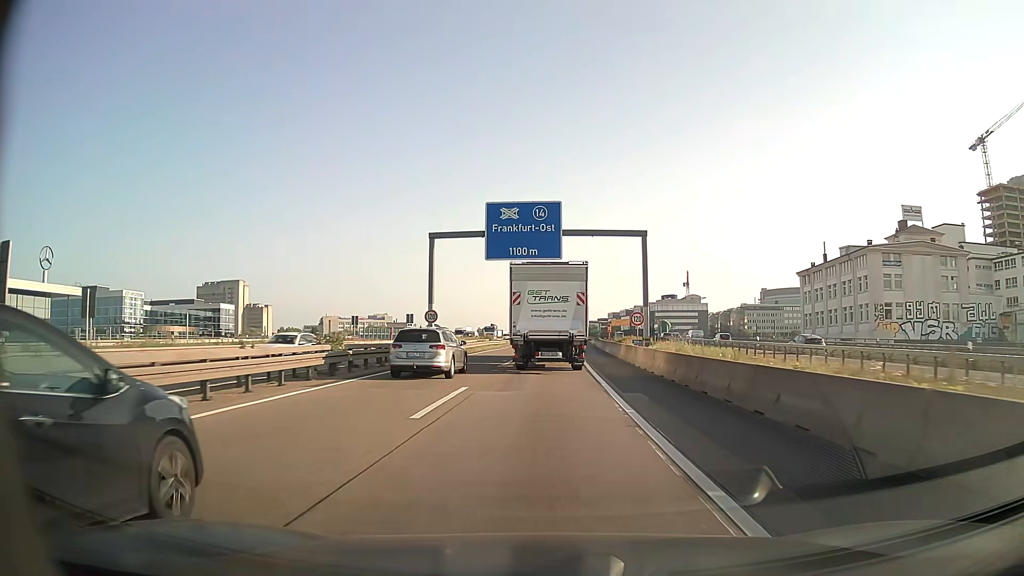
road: motorway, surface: asphalt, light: Day
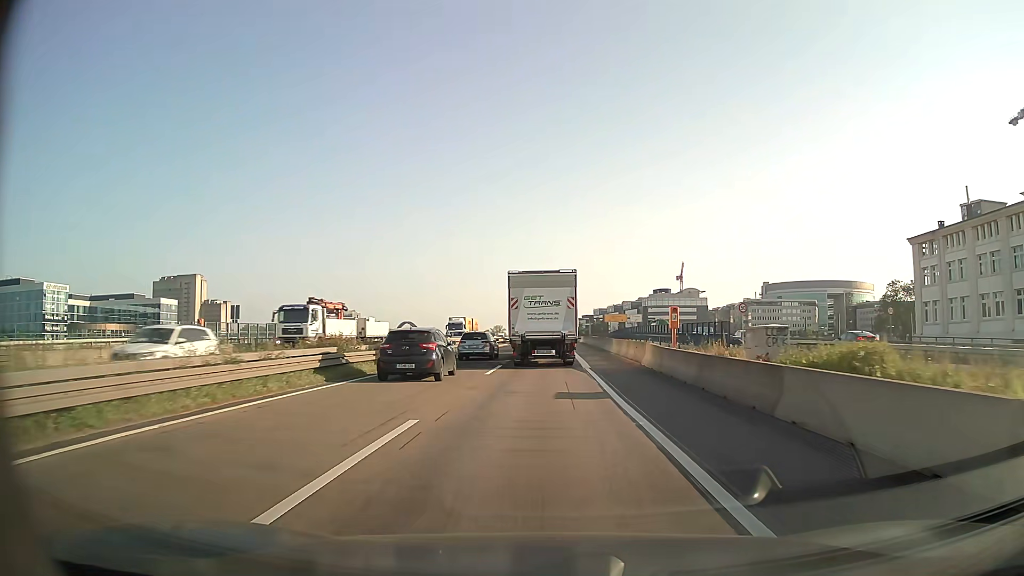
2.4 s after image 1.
(+0.7, +41.9) m; +2°
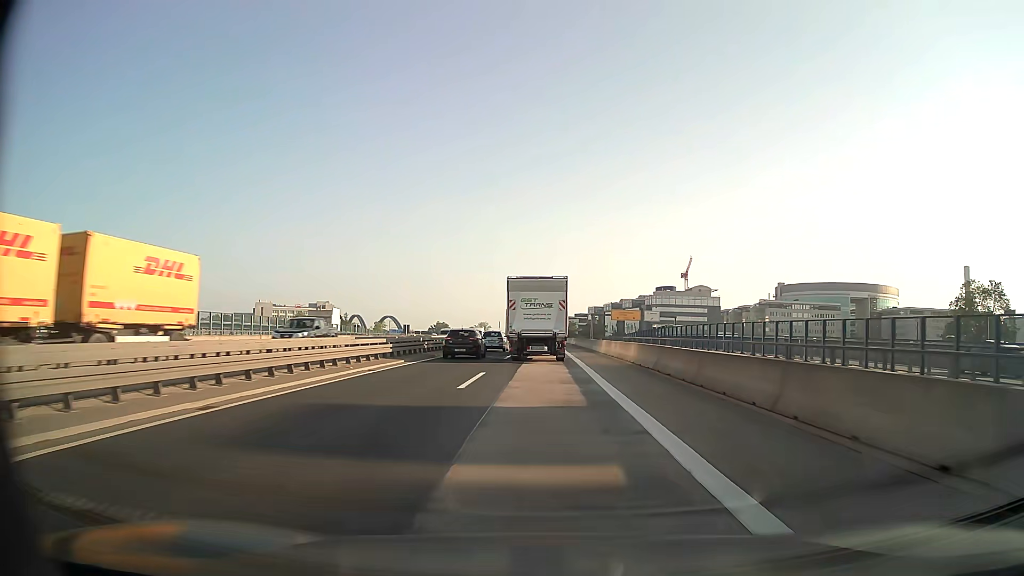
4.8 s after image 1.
(+0.4, +42.3) m; +1°
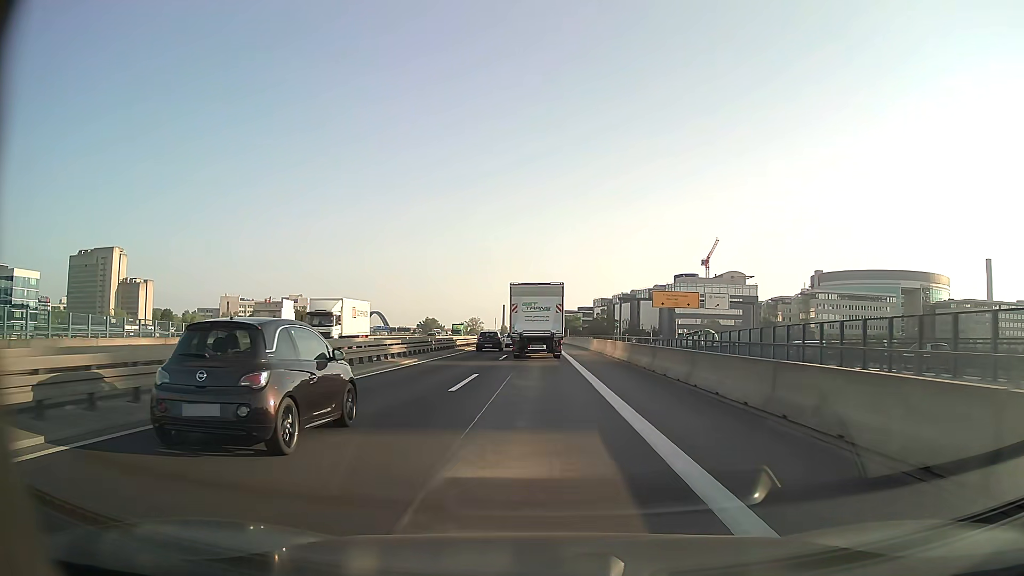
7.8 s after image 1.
(+0.4, +54.4) m; 0°
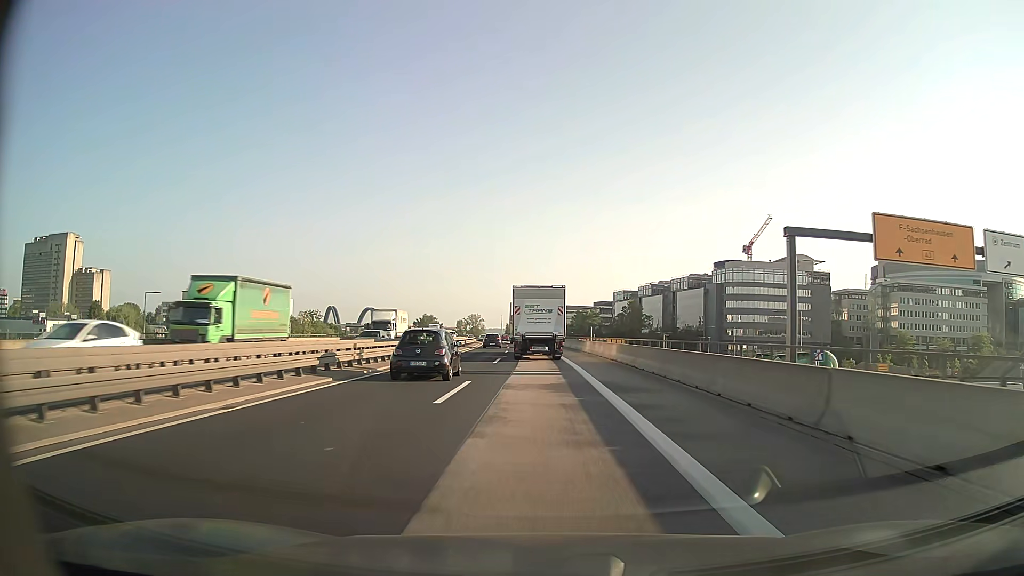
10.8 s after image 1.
(-0.3, +56.5) m; -1°
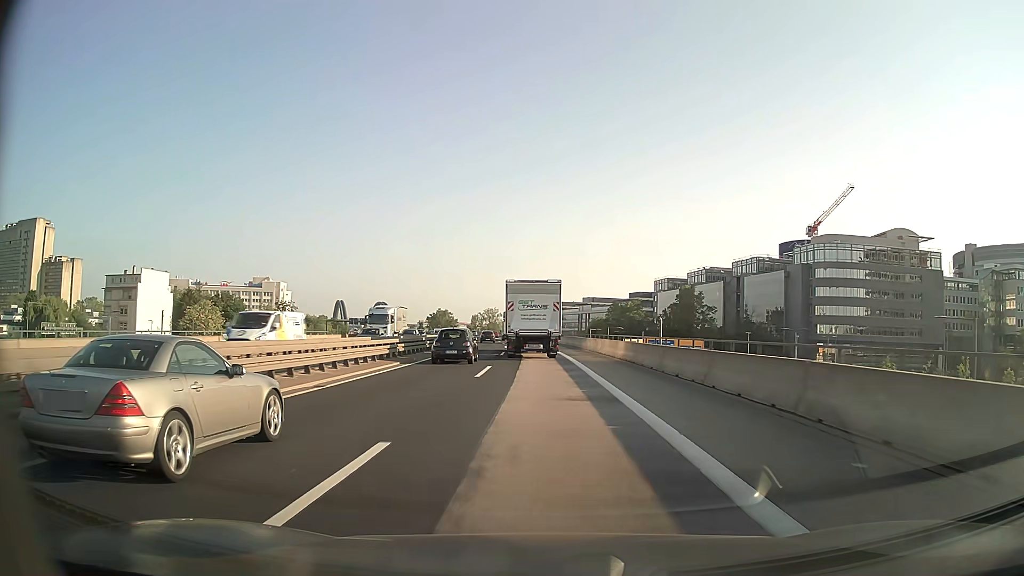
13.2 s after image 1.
(-0.8, +46.9) m; -2°
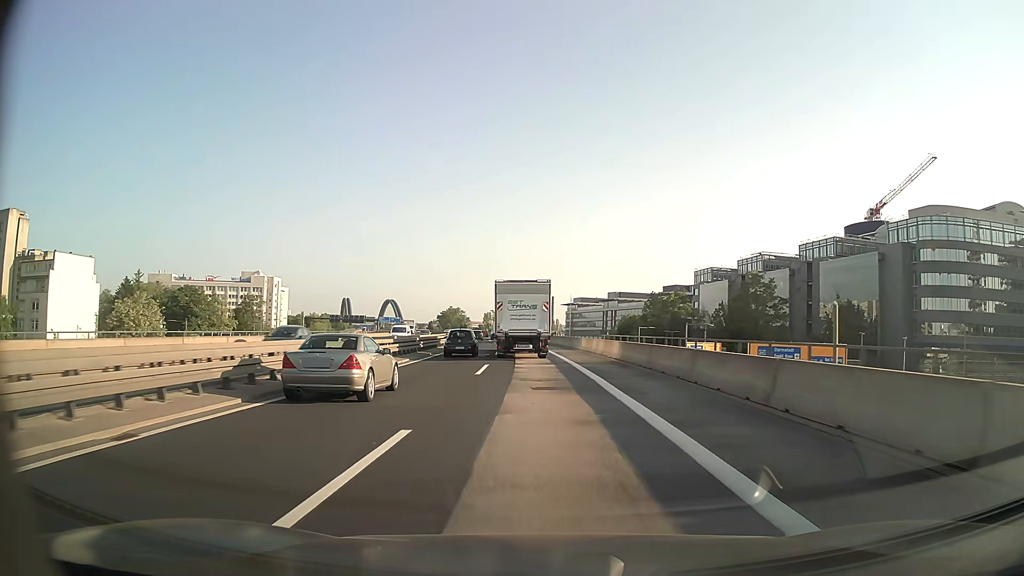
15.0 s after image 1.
(-0.5, +34.8) m; -2°
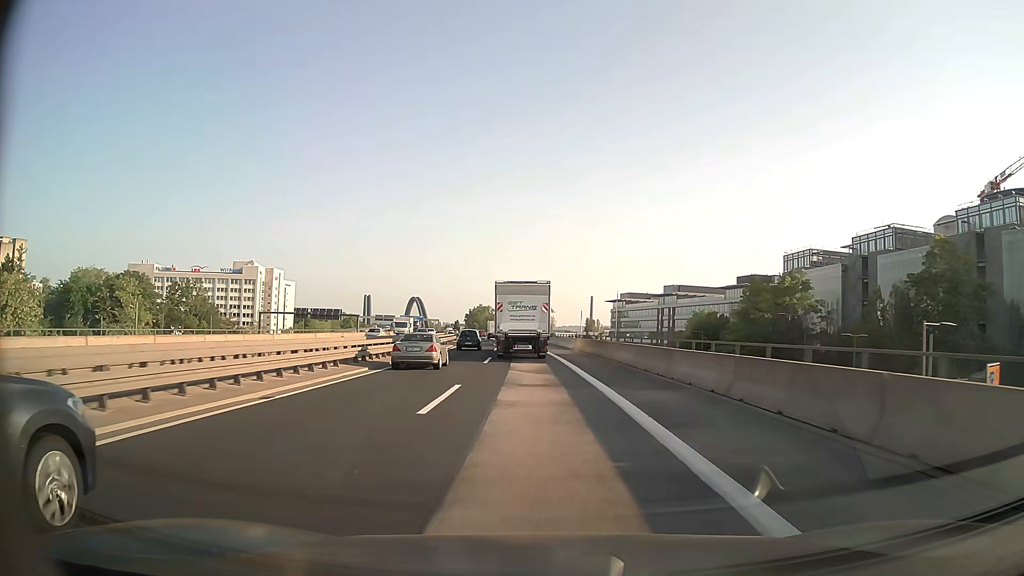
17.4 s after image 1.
(-1.2, +46.2) m; -3°
(0, +10) (0, +20) (-1, +30) (-1, +40) (-2, +50) (-2, +60) (-3, +70) (-4, +80) (-5, +90) (-7, +100) m
